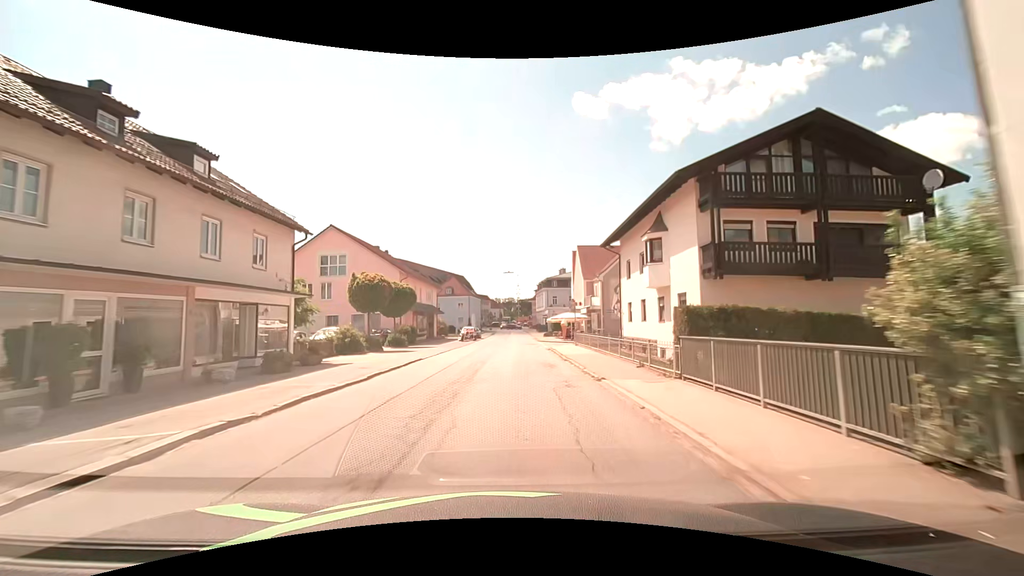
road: secondary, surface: asphalt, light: Day
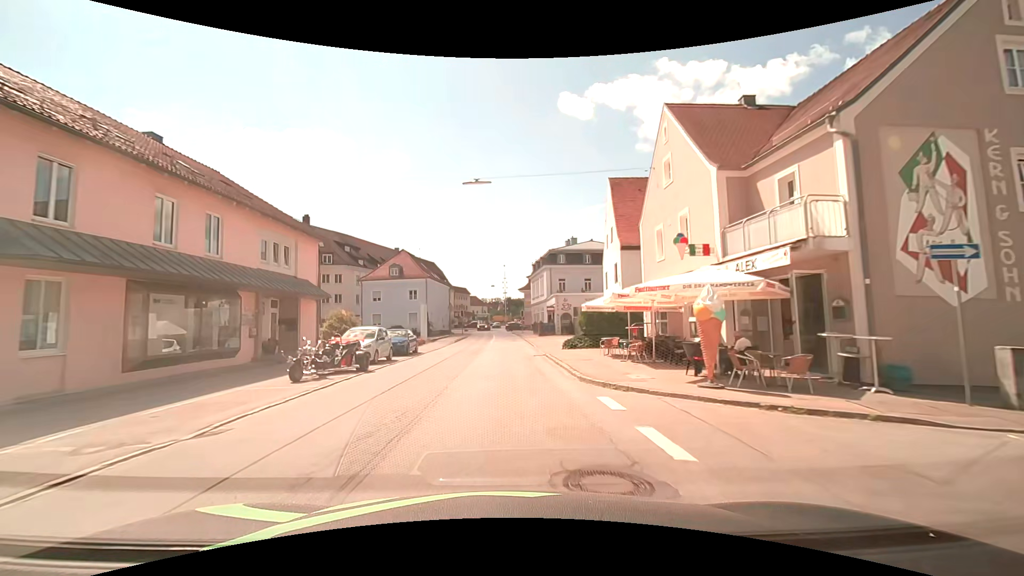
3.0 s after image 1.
(+0.3, +37.4) m; 0°
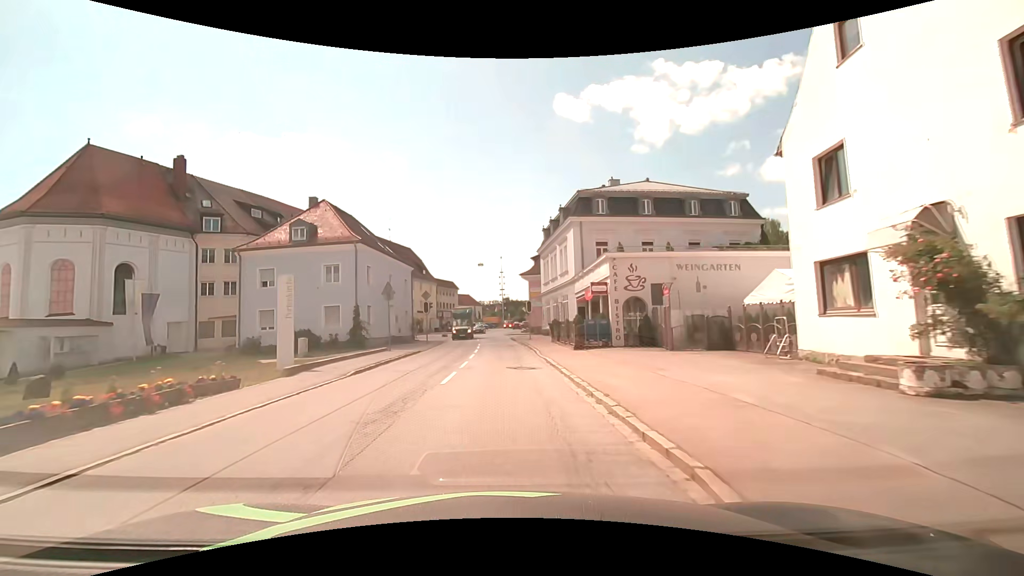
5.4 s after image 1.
(+0.3, +28.7) m; +1°
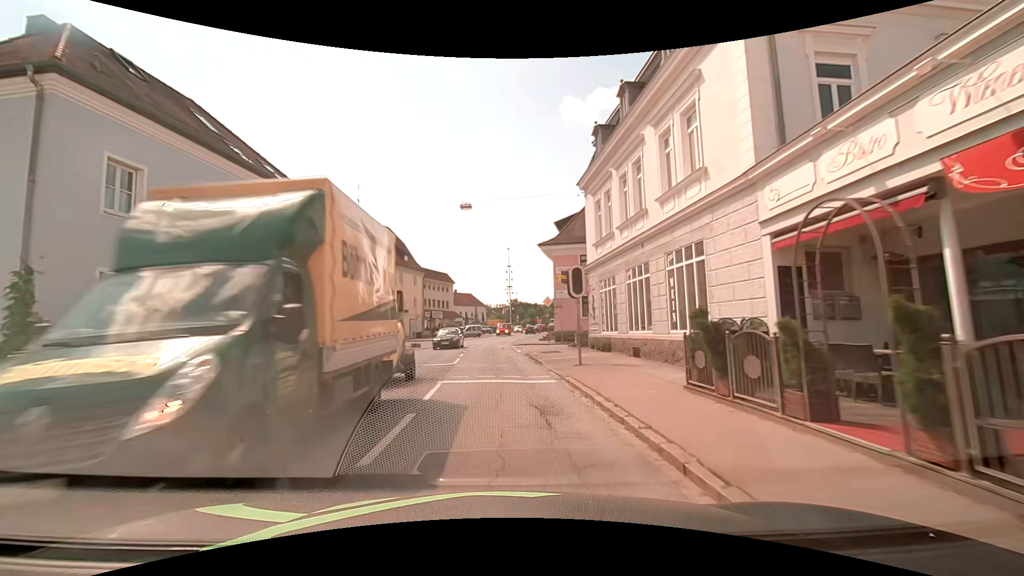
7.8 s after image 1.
(-0.3, +24.5) m; -1°
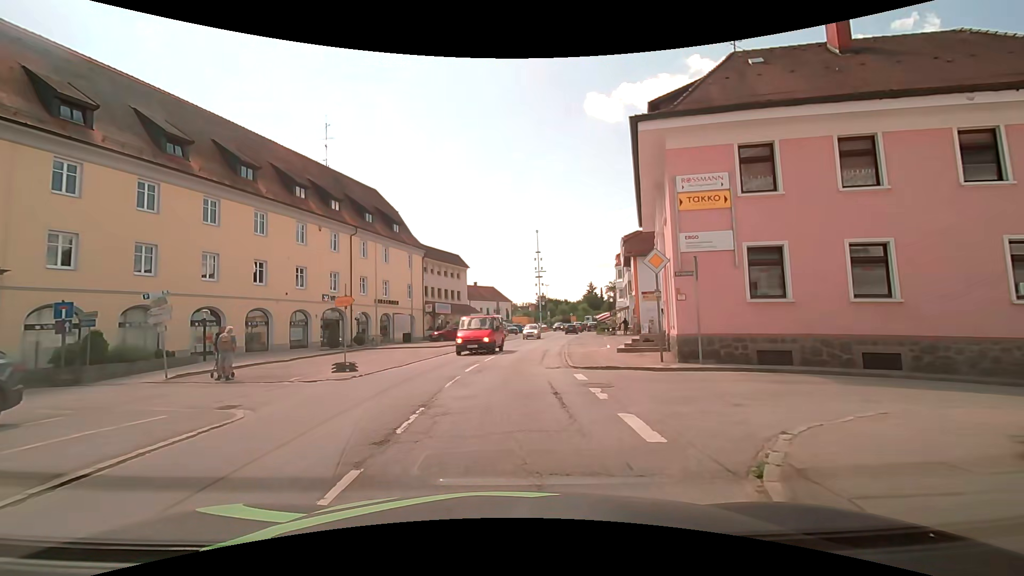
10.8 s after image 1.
(-0.7, +21.7) m; -5°
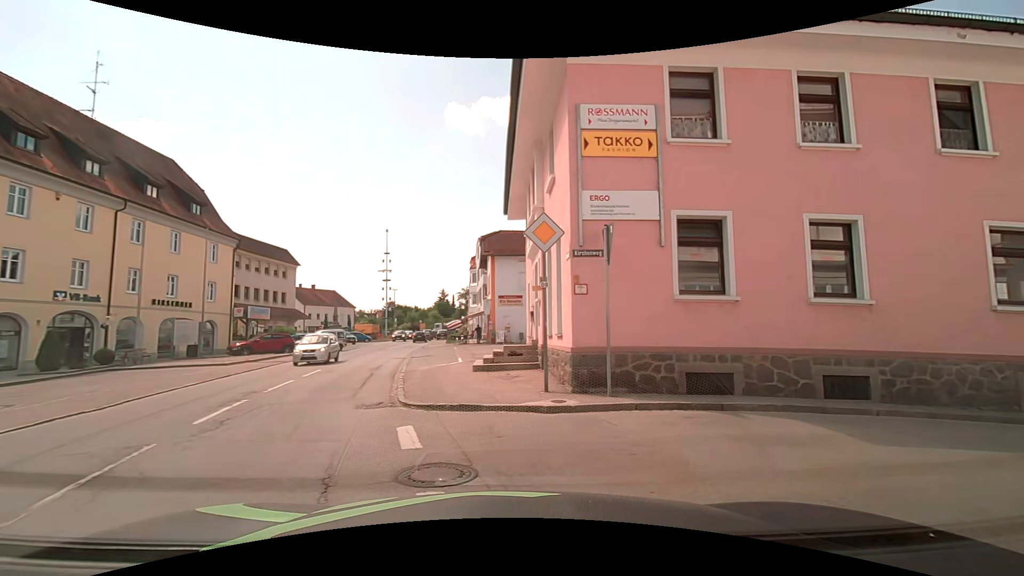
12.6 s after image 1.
(+0.7, +6.0) m; +15°
